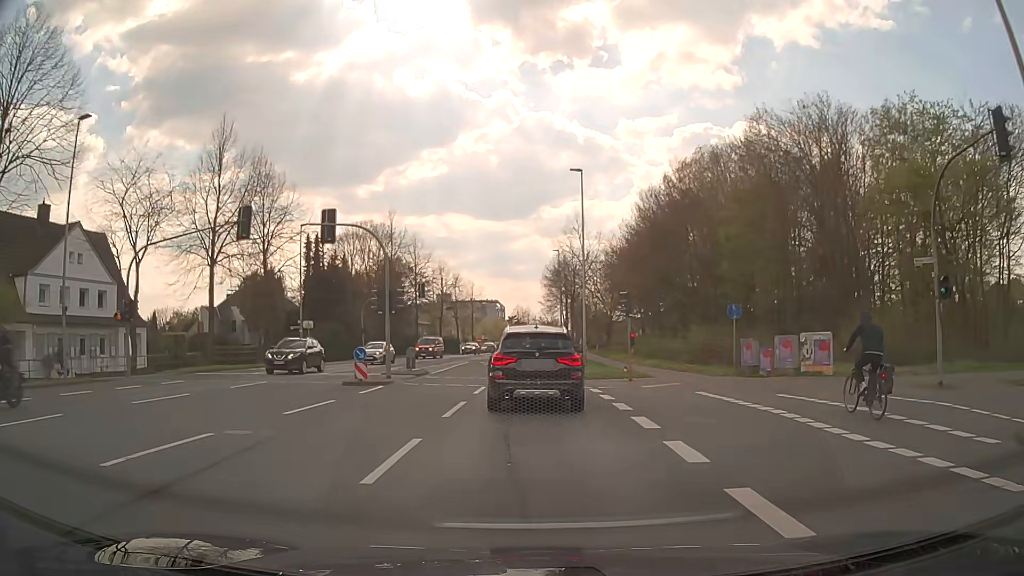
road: secondary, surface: asphalt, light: Day
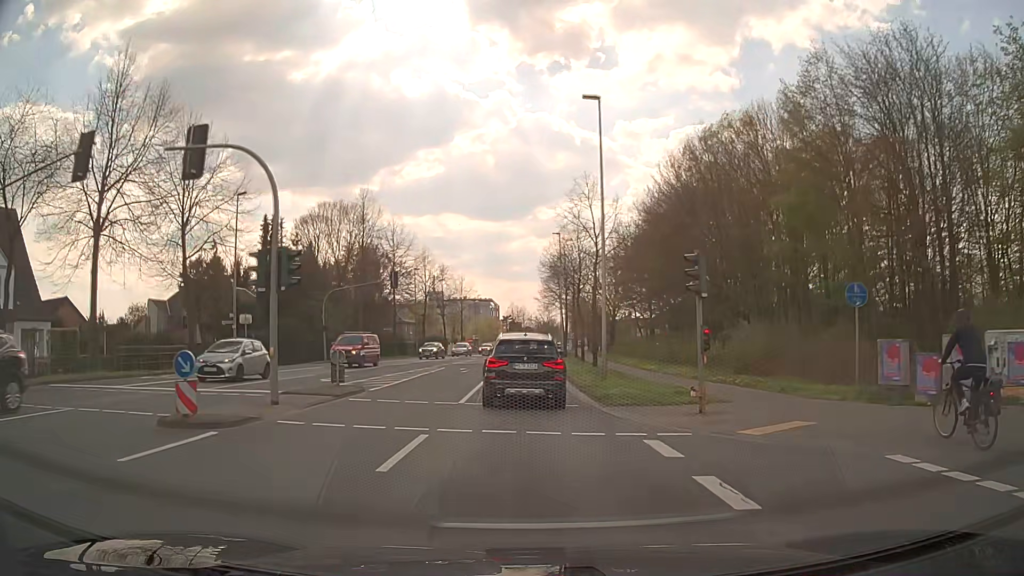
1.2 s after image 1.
(0.0, +11.3) m; 0°
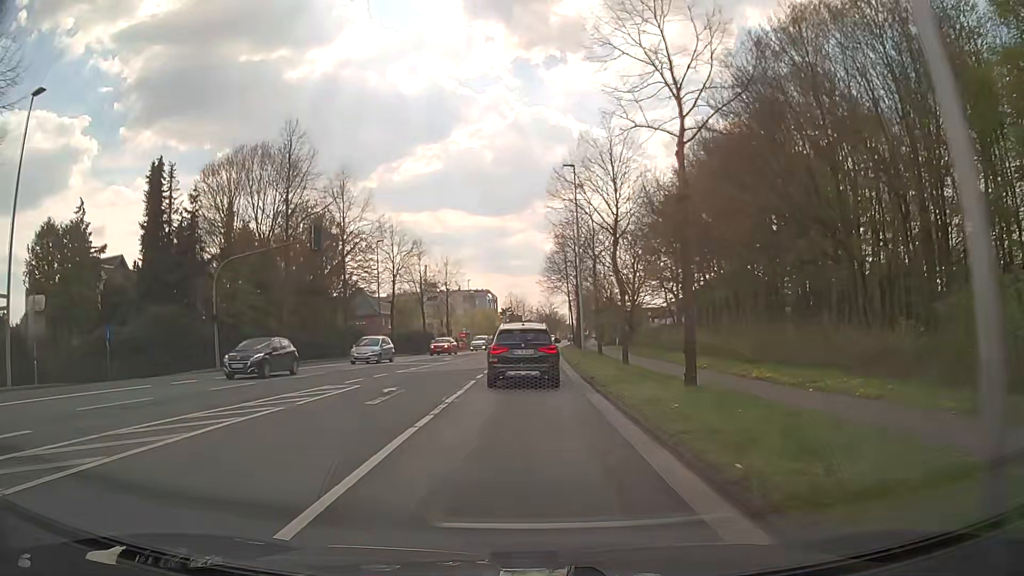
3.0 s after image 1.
(0.0, +20.1) m; 0°
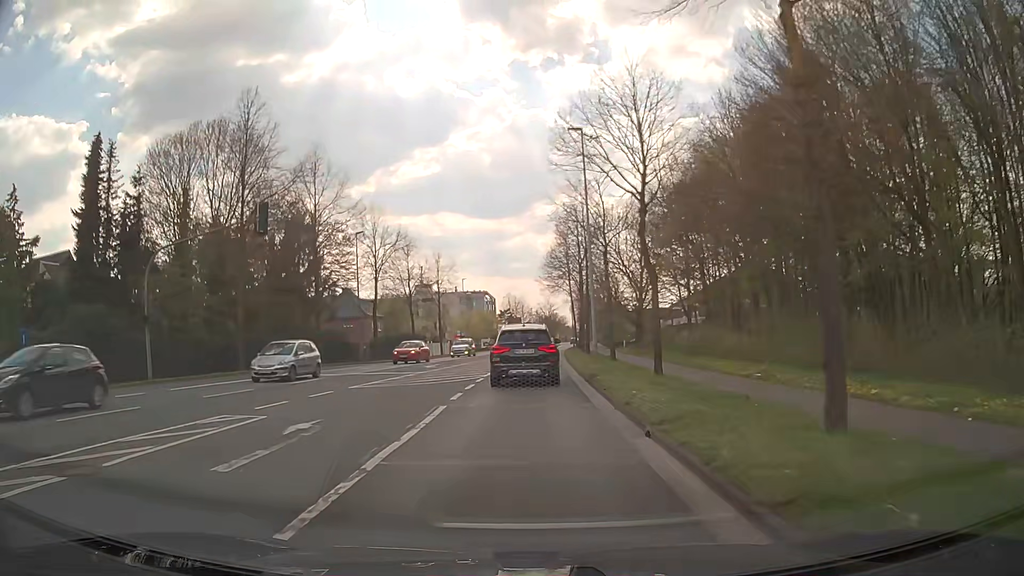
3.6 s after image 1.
(0.0, +6.9) m; 0°
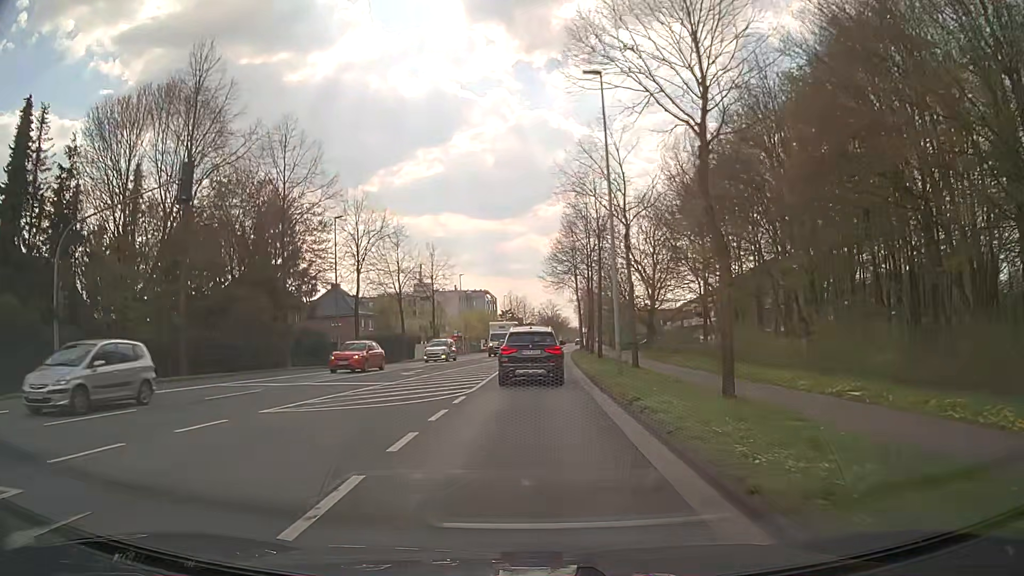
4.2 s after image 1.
(0.0, +6.8) m; 0°
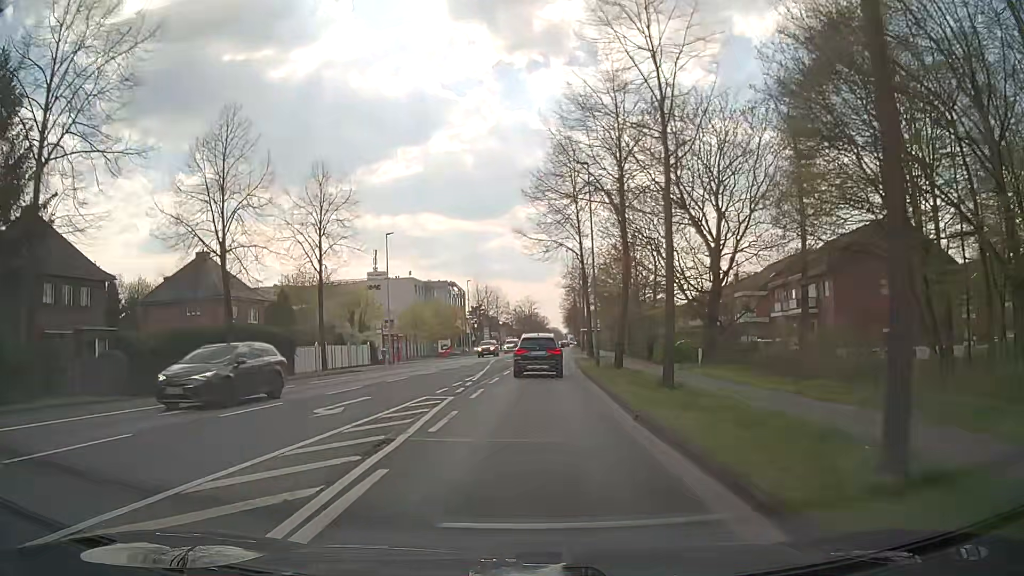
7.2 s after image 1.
(+0.2, +34.4) m; +2°
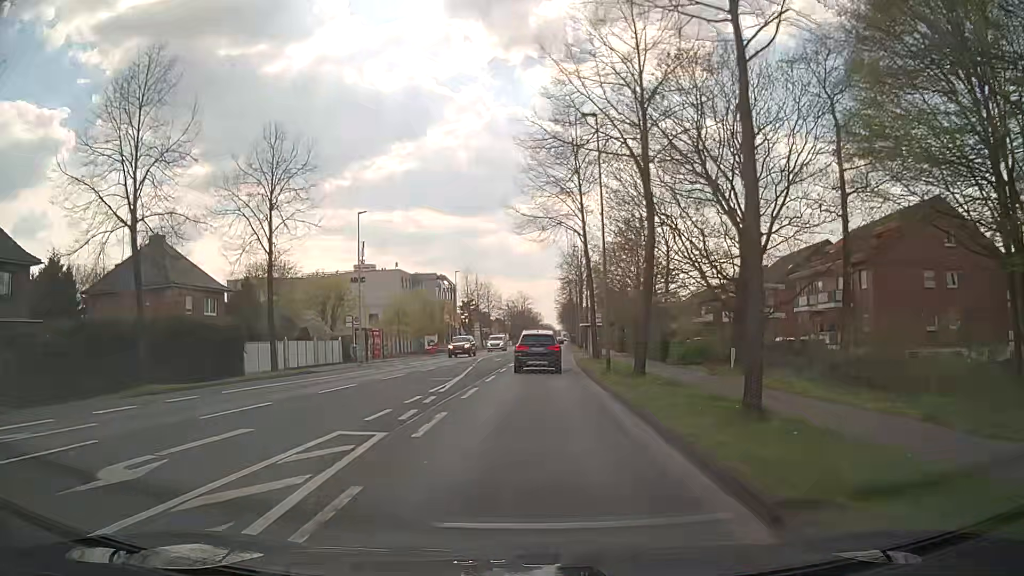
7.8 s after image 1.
(0.0, +7.3) m; +1°
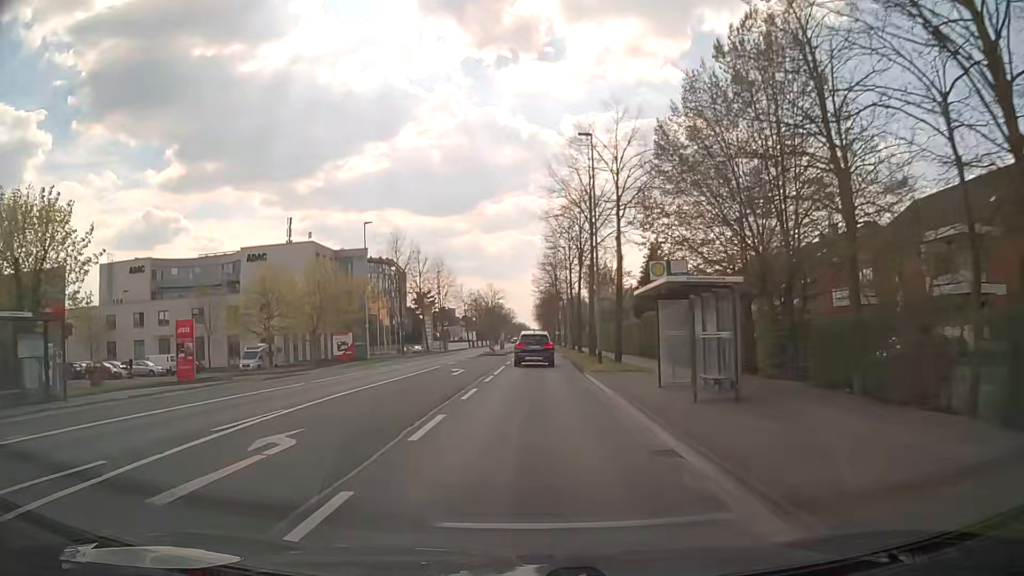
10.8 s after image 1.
(+0.6, +37.3) m; +3°
(0, +10) (0, +20) (0, +30) (0, +40) (0, +50) (0, +60) (0, +70) (0, +80) (+1, +90) (+1, +100) m
